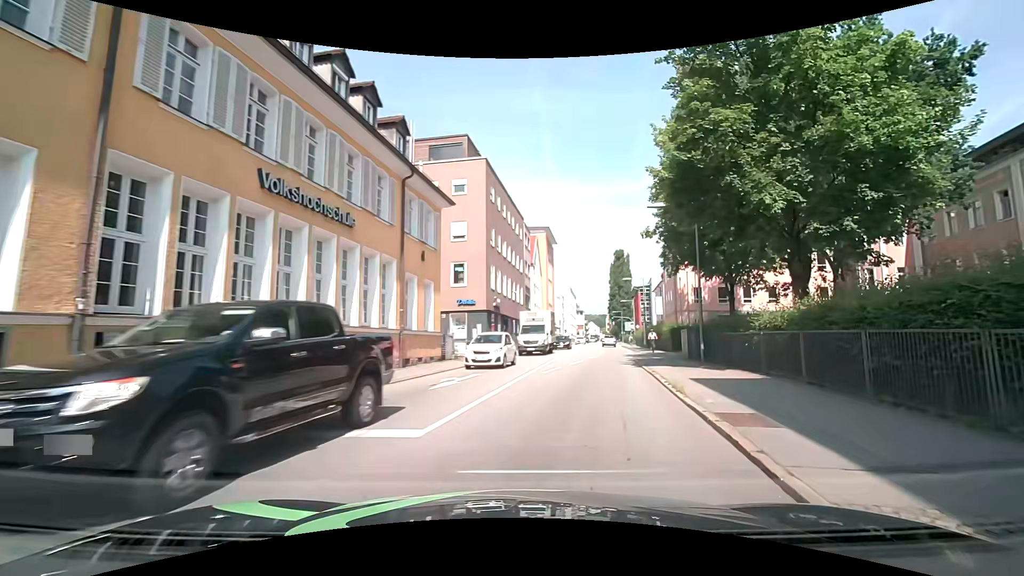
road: primary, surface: asphalt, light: Day
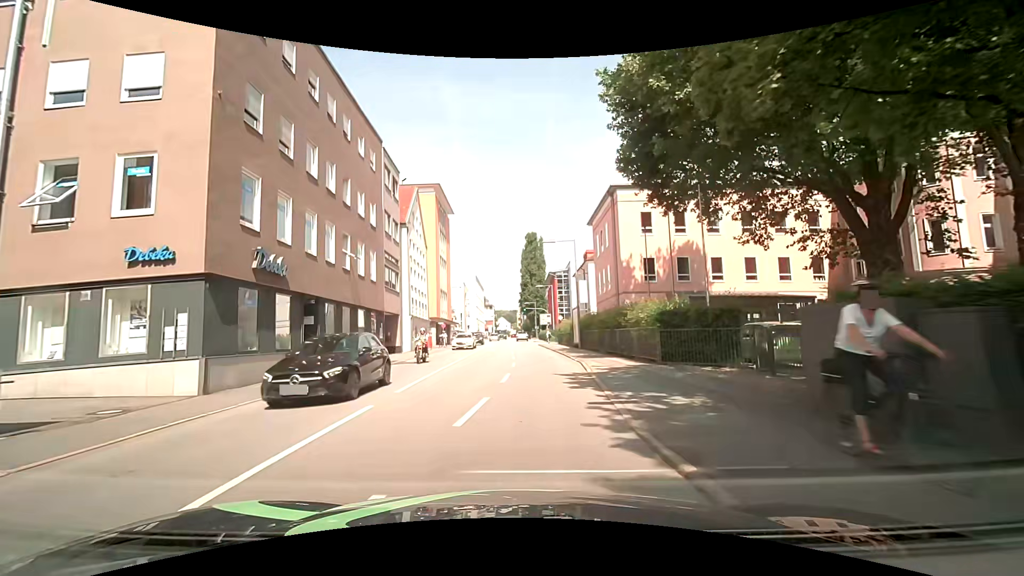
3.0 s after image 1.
(+4.2, +21.9) m; +12°
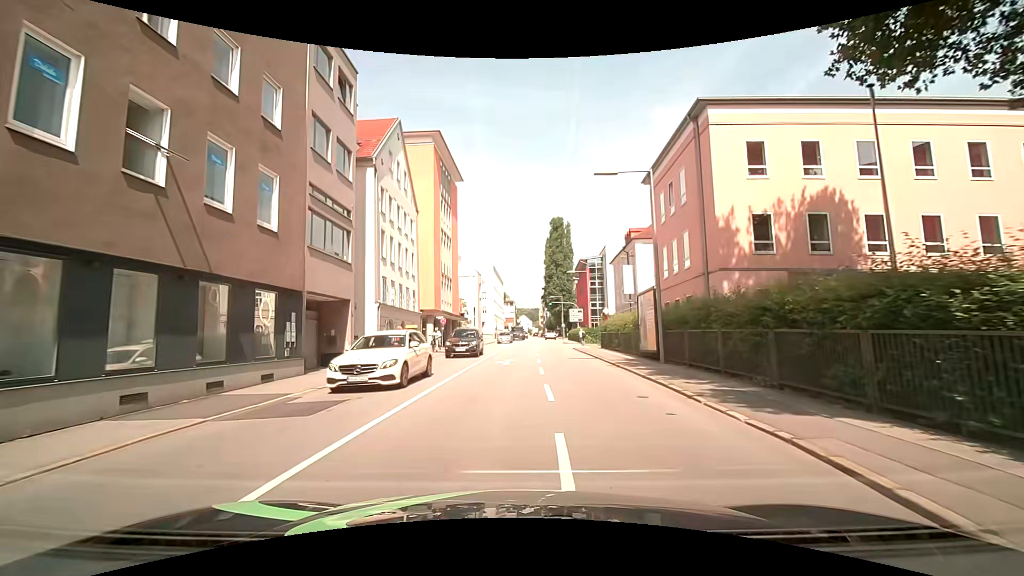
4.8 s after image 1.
(-0.3, +15.5) m; -2°
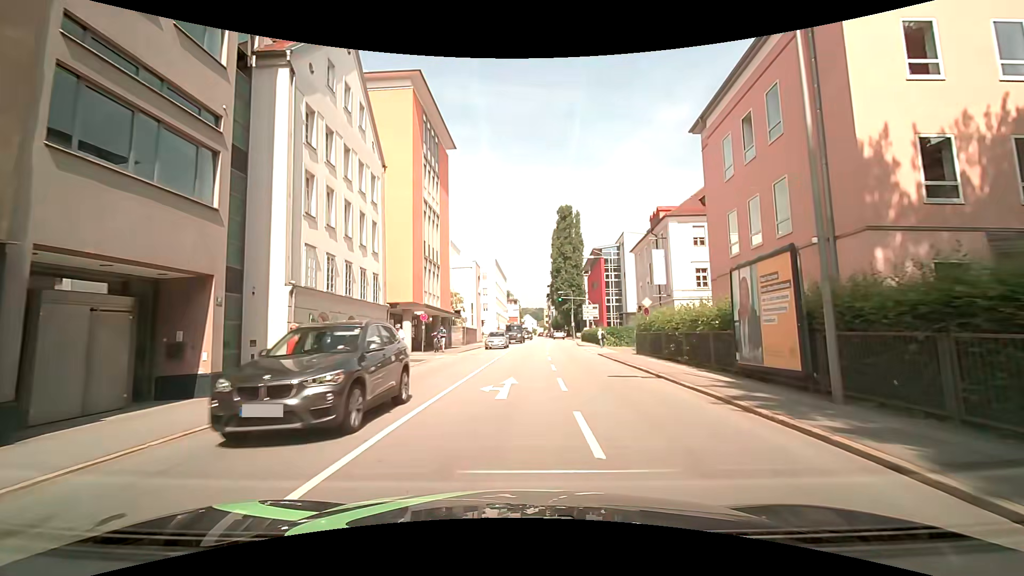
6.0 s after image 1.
(0.0, +10.4) m; +1°
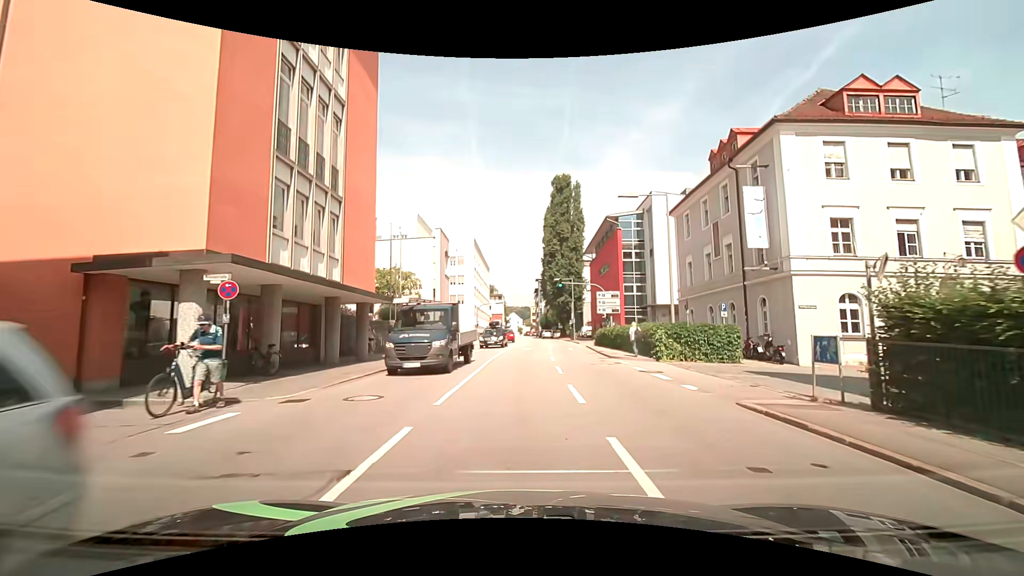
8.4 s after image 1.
(-0.2, +20.2) m; +1°
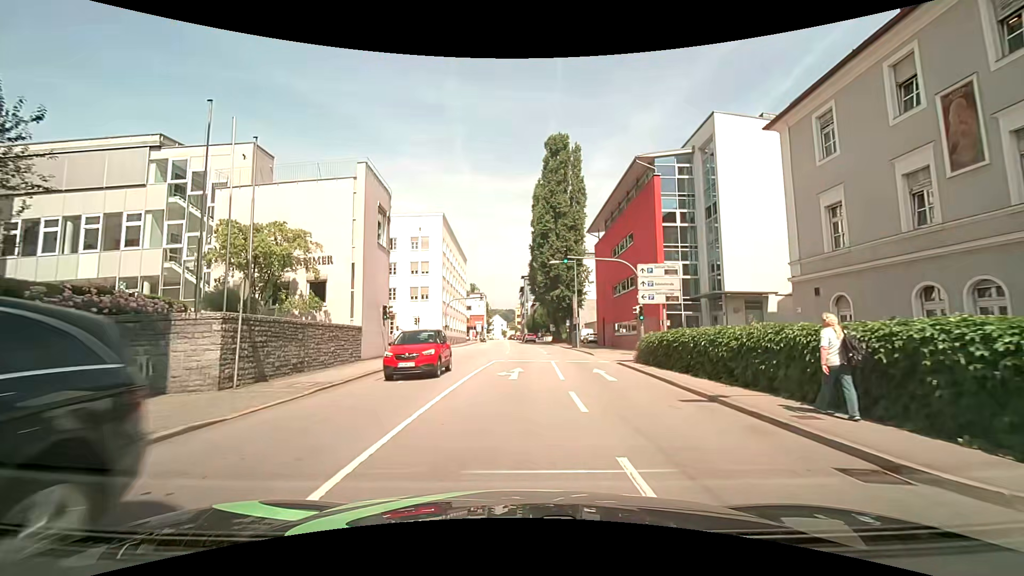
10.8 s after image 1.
(+0.1, +18.8) m; +2°
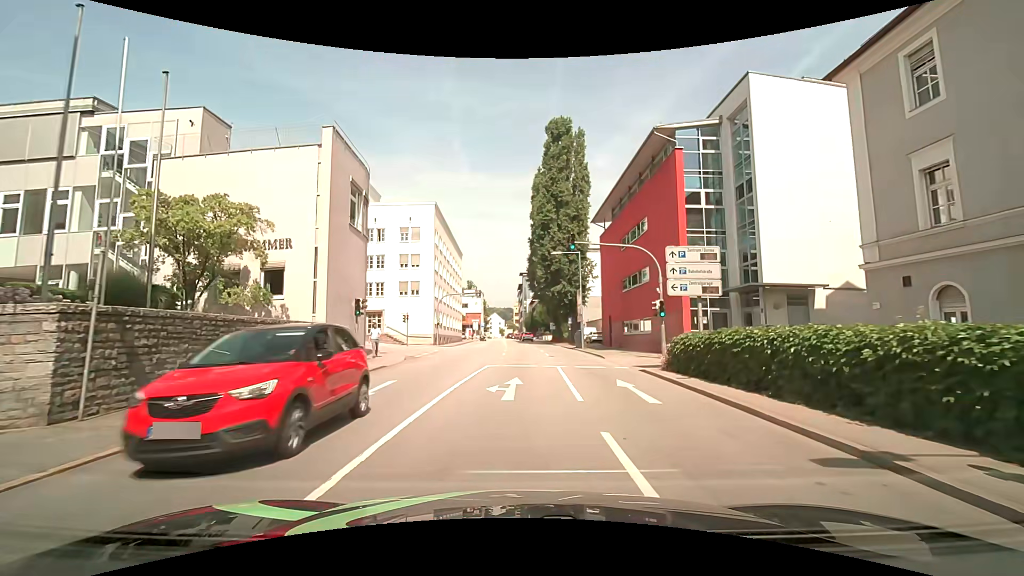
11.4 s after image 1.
(0.0, +4.7) m; -1°
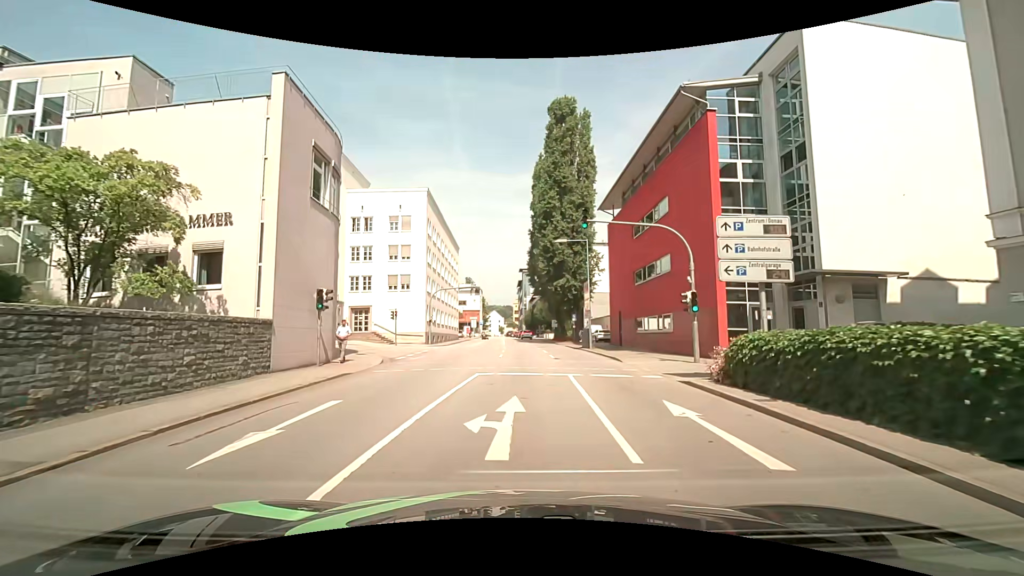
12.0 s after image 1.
(0.0, +4.7) m; +1°
